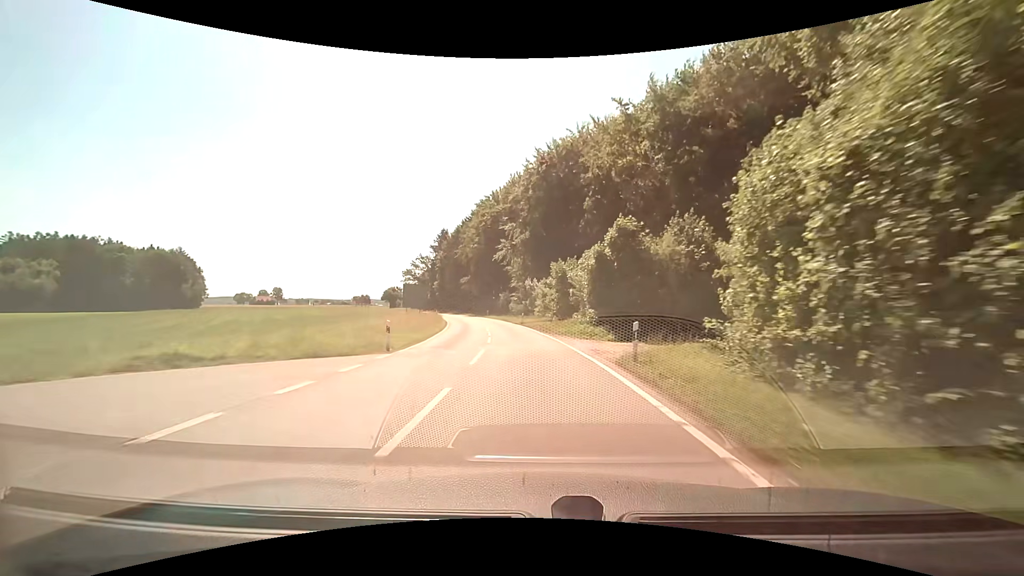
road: tertiary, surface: asphalt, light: Day
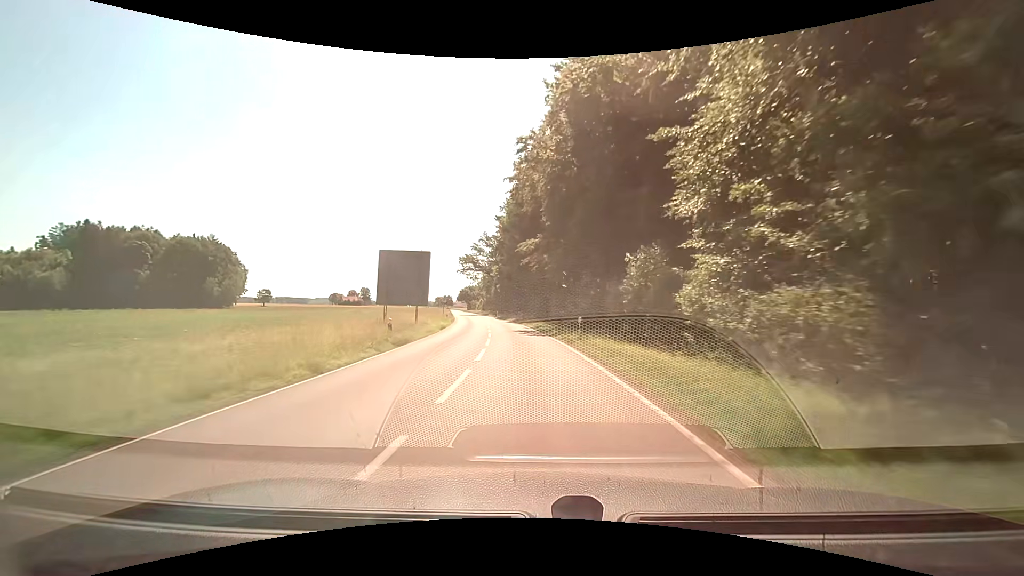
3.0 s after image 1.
(-5.1, +56.0) m; -11°
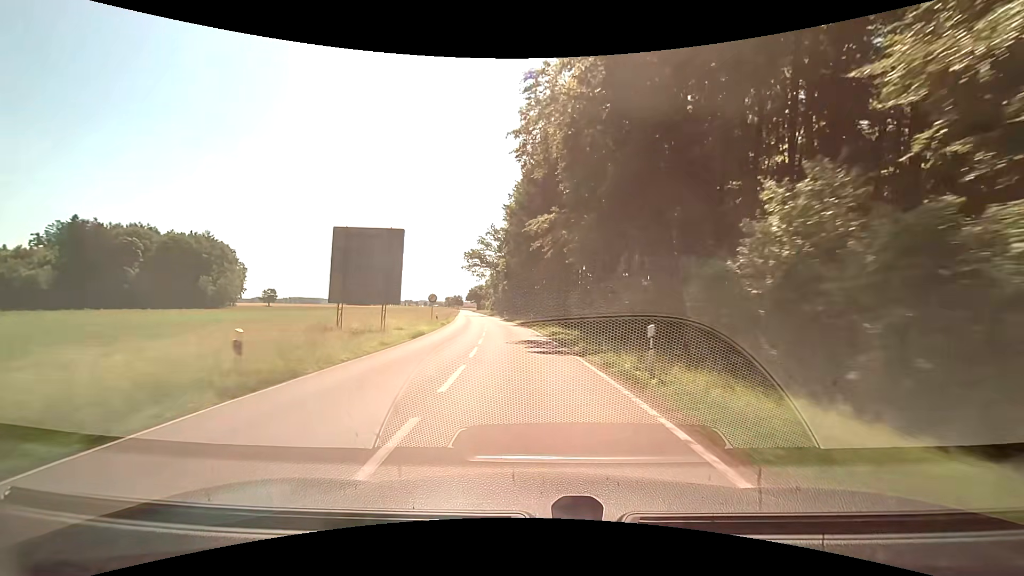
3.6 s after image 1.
(-0.1, +11.2) m; -1°
(0, +10) (-1, +20) (-1, +30) (-3, +40) (-4, +50) (-5, +60) (-7, +70) (-8, +79) (-10, +89) (-11, +99) m
